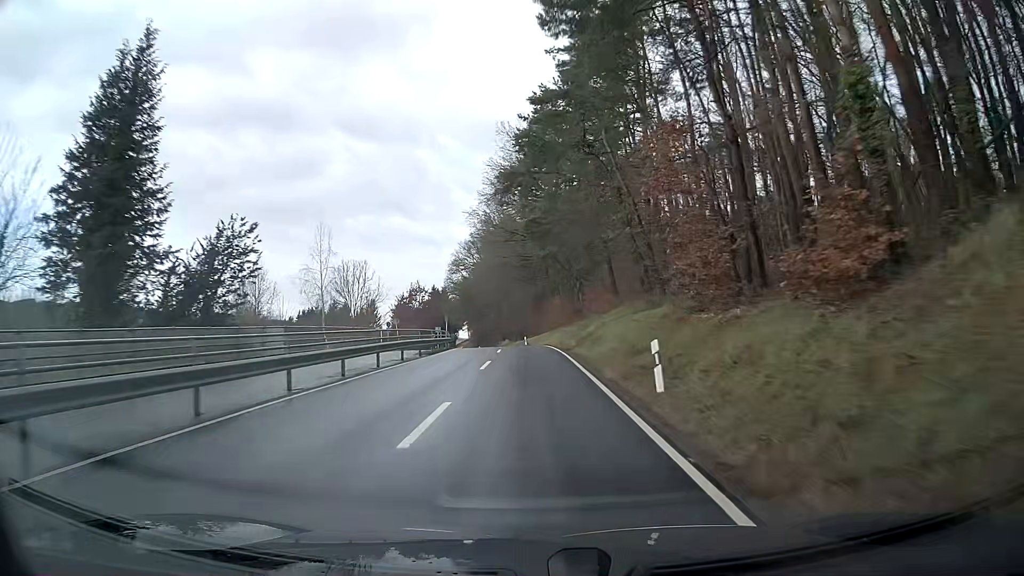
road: secondary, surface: asphalt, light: Day
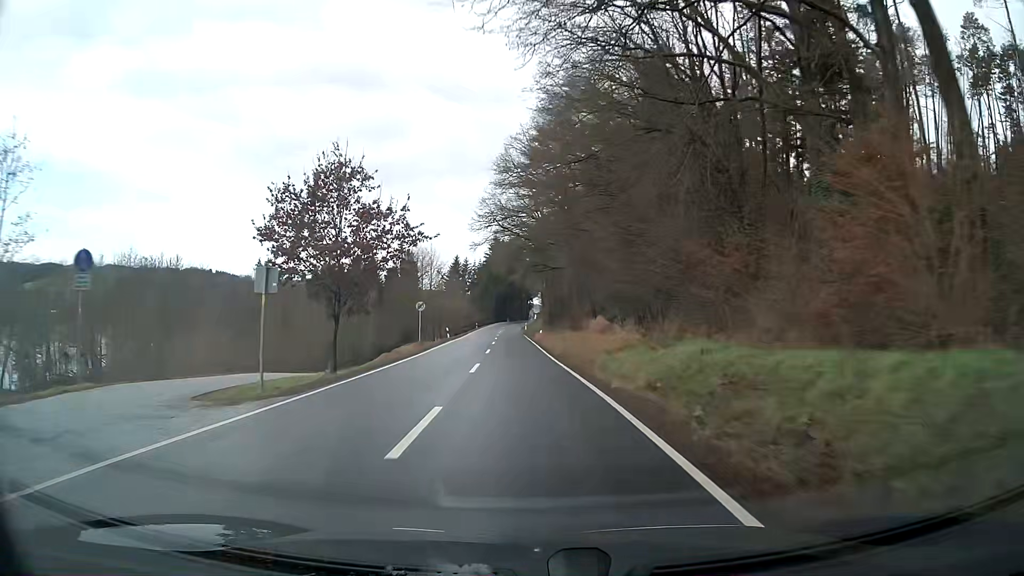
(-3.2, +60.6) m; -7°
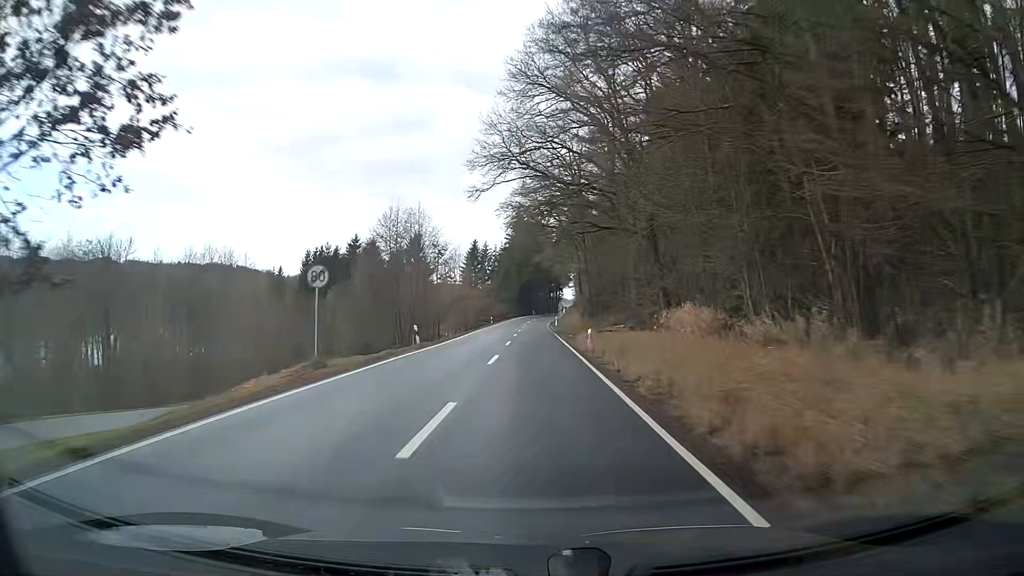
(-0.4, +24.4) m; -2°
